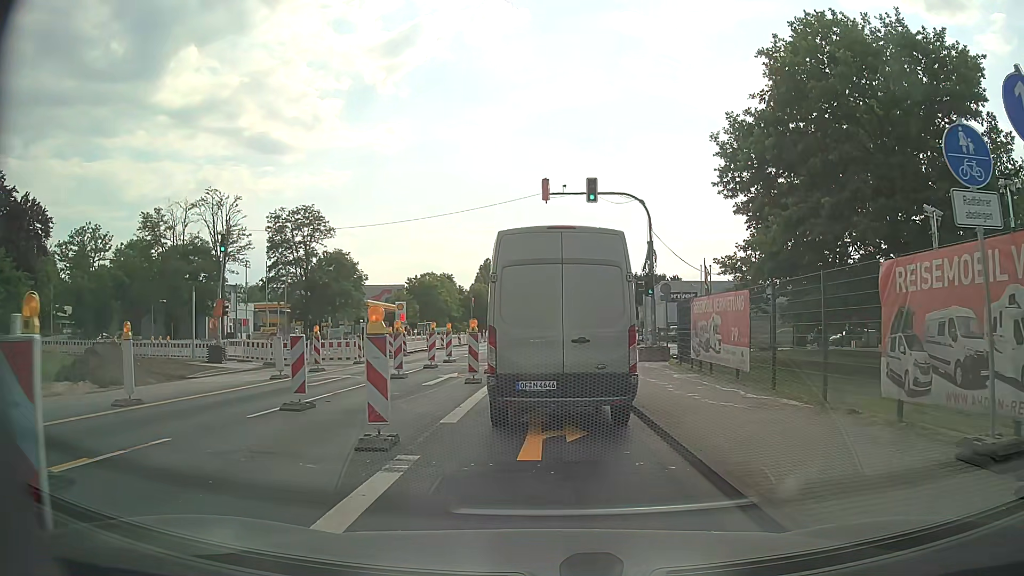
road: secondary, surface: asphalt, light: Day
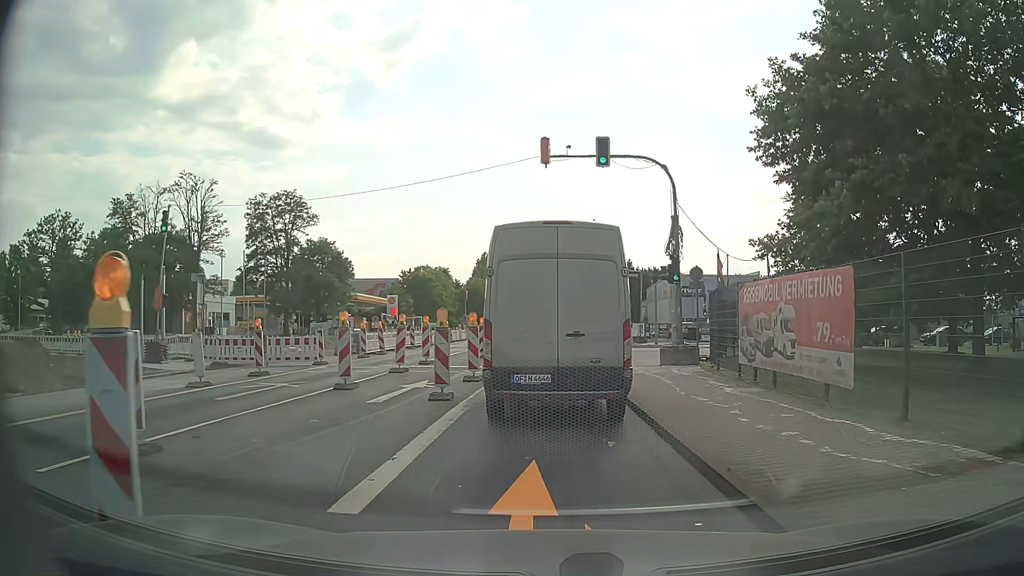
(0.0, +5.4) m; 0°
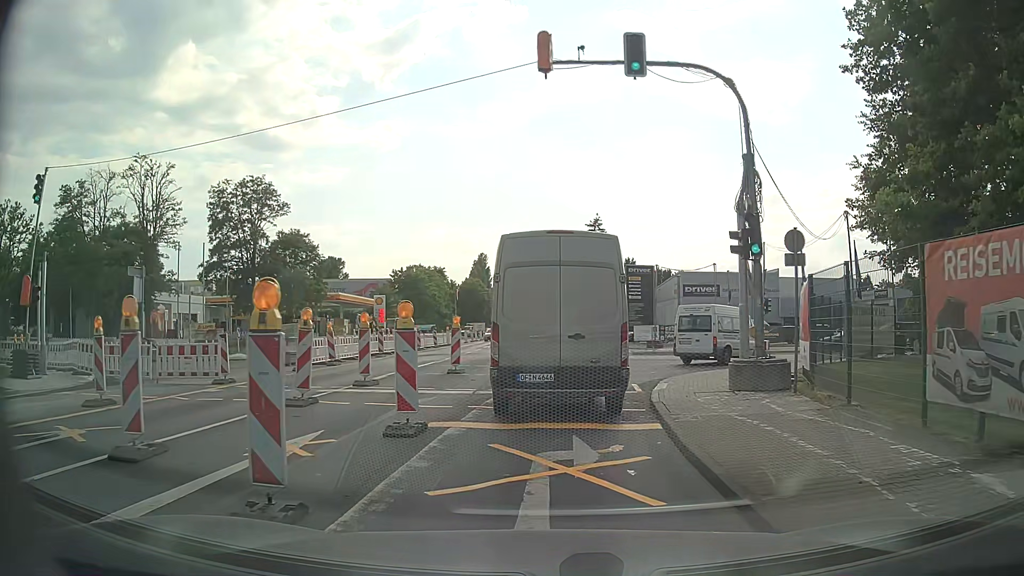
(+0.1, +8.1) m; +2°
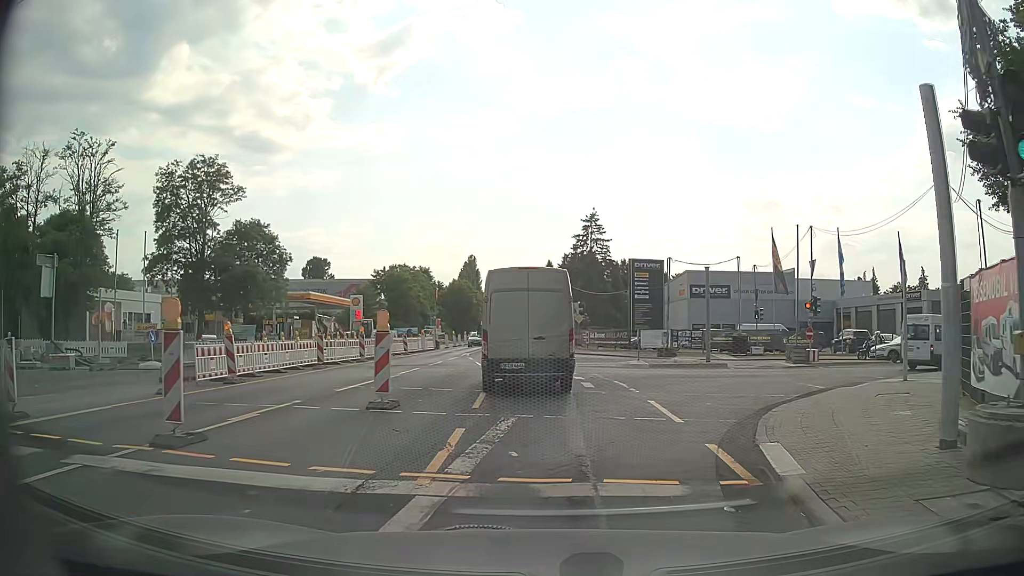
(-0.1, +8.4) m; 0°
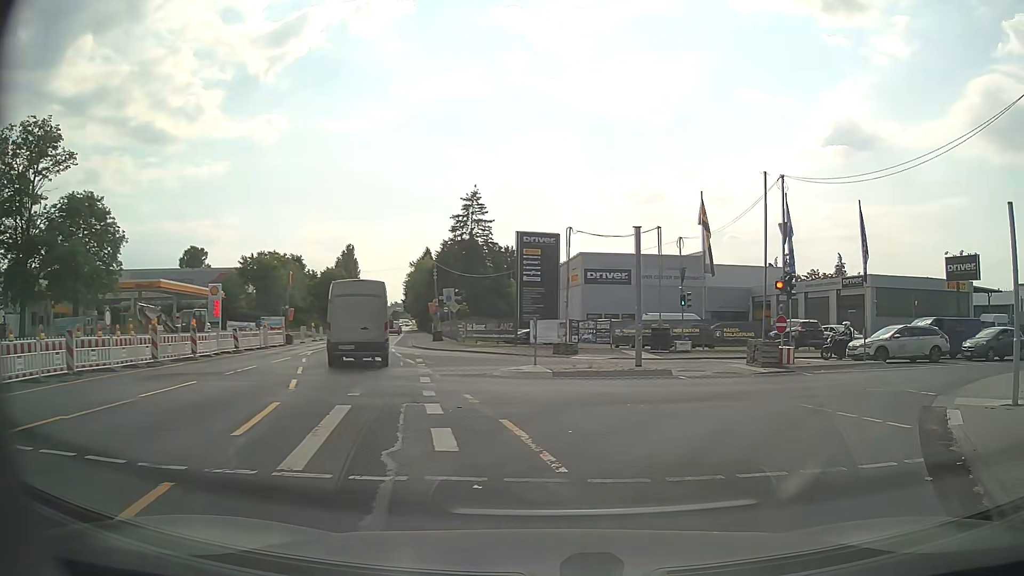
(+0.5, +9.7) m; +10°
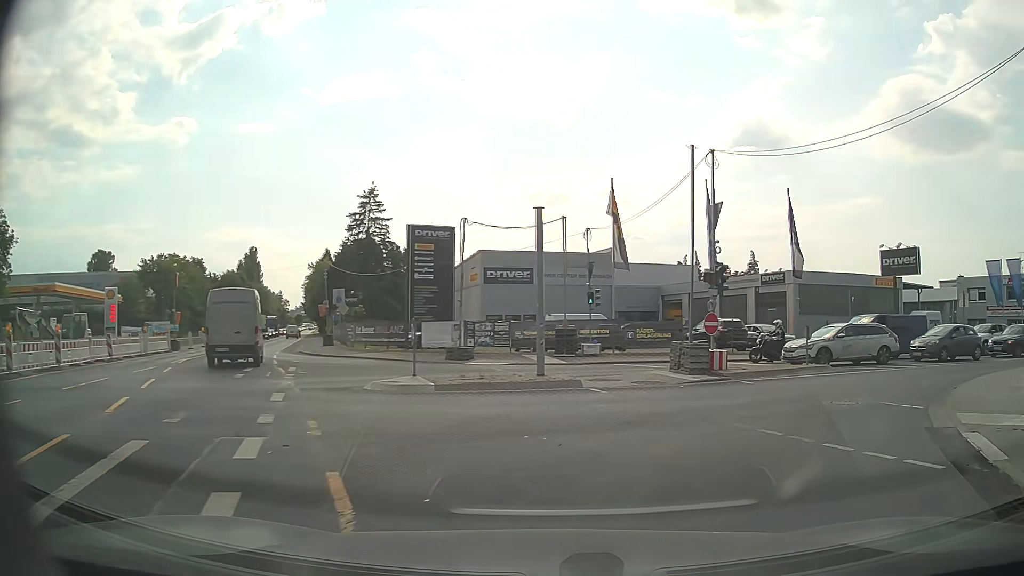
(+0.3, +3.4) m; +8°
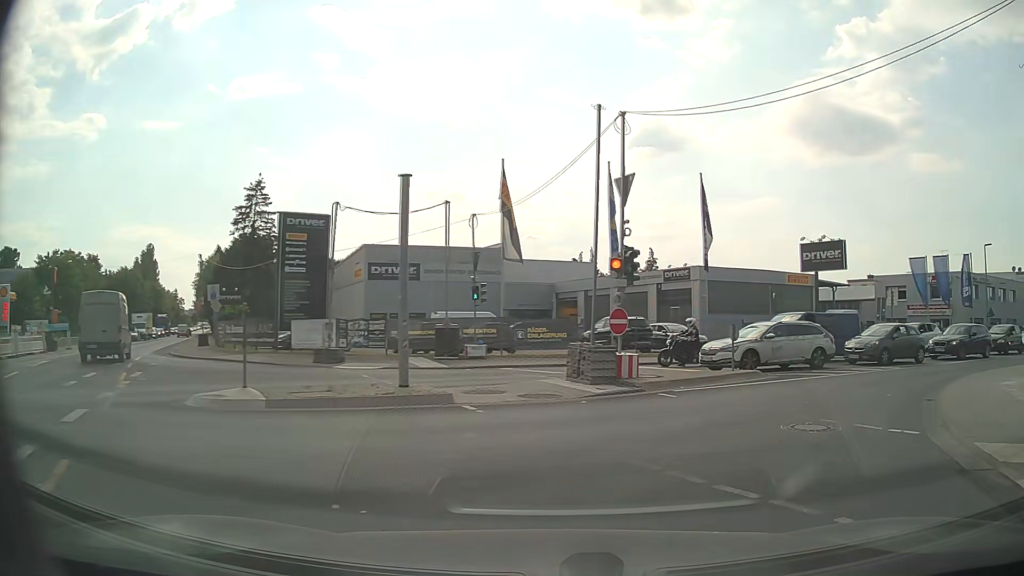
(+0.3, +3.5) m; +9°
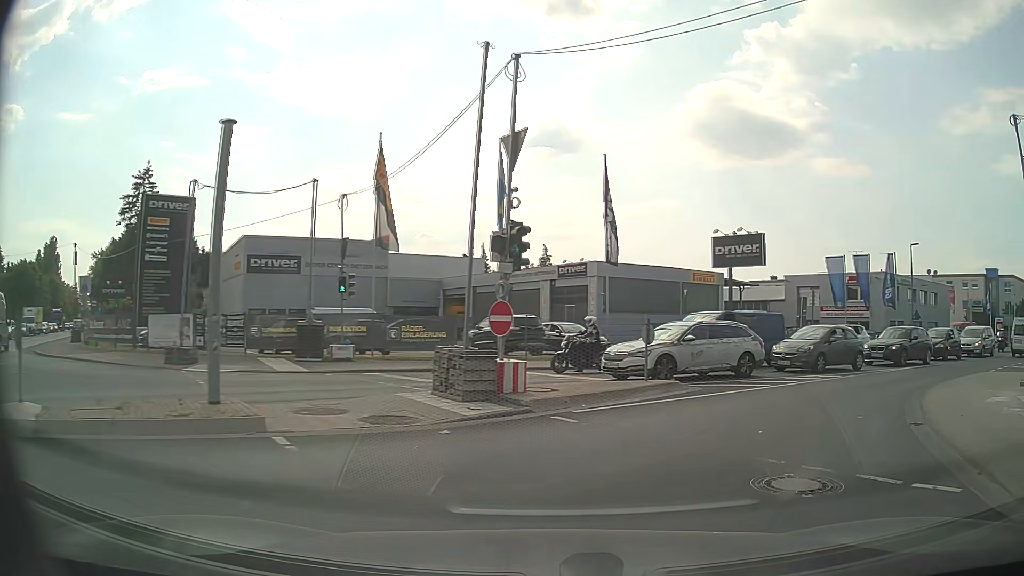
(+0.3, +3.5) m; +9°
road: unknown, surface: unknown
(+2, +10) (+9, +17) (+16, +24) (+24, +30) (+32, +36) (+40, +42) (+48, +48) (+56, +54) (+64, +60) (+72, +66) m
